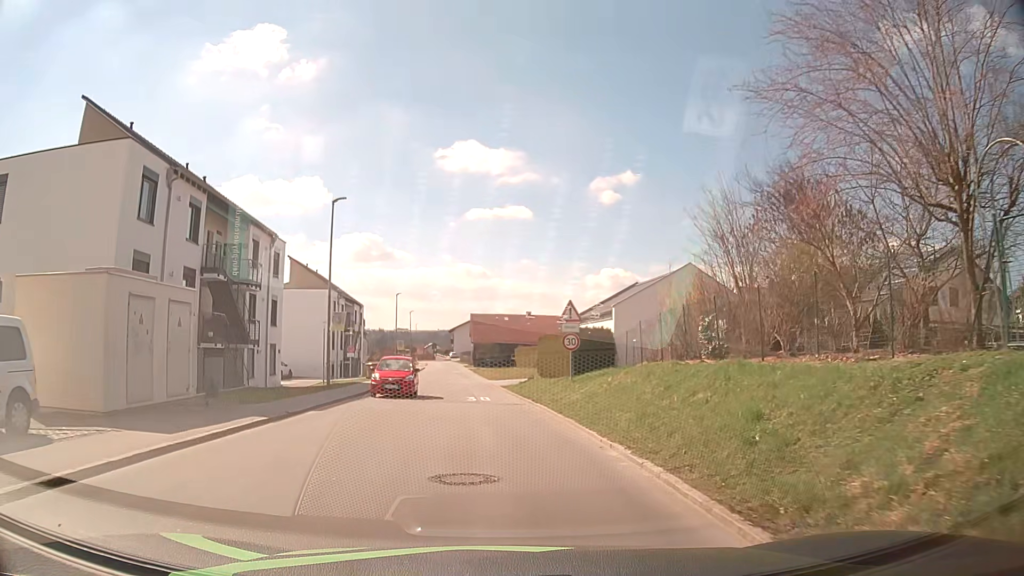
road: tertiary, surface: asphalt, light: Day
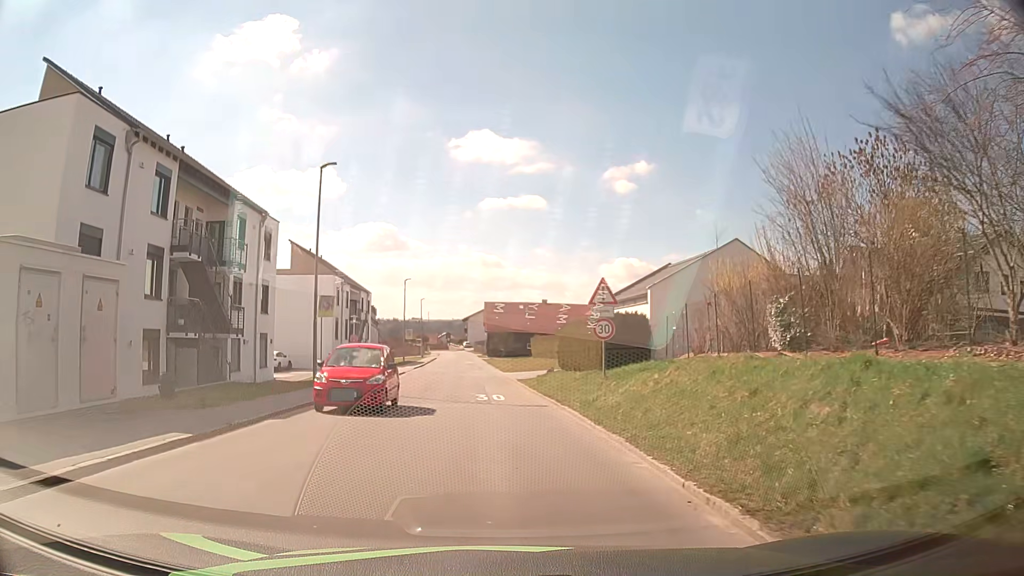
(0.0, +4.2) m; -1°
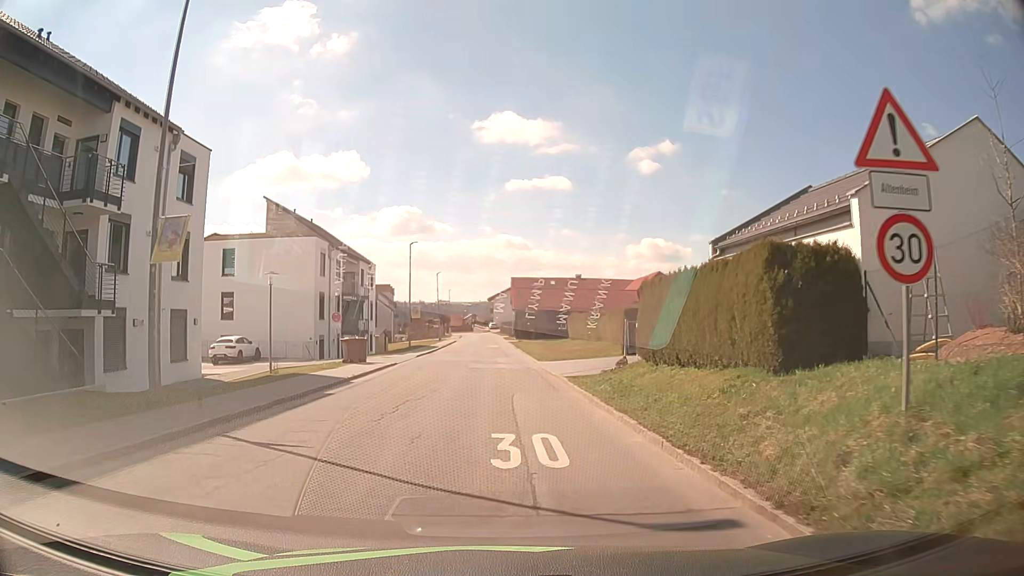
(-0.4, +13.4) m; -3°
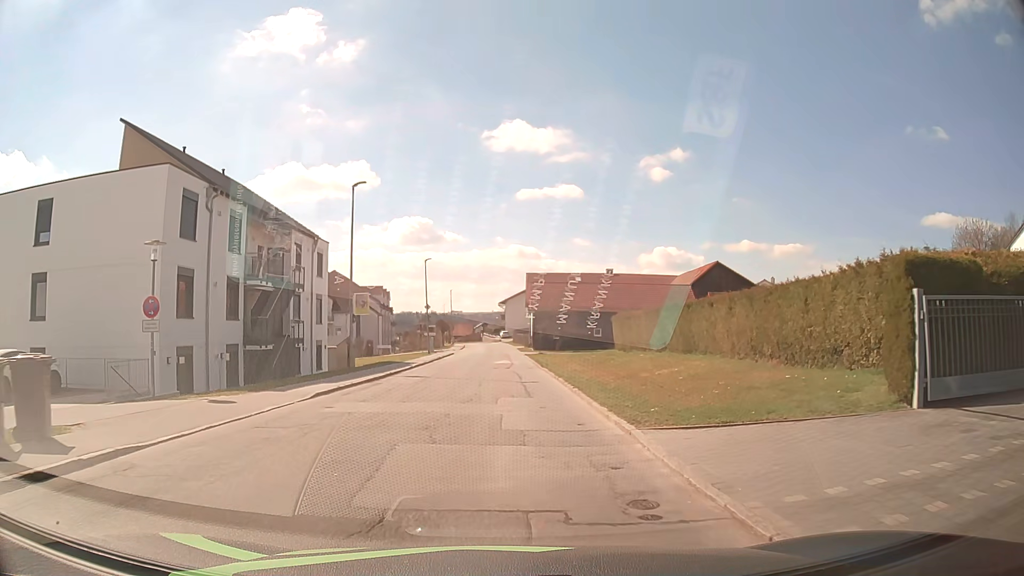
(-0.1, +22.3) m; -1°
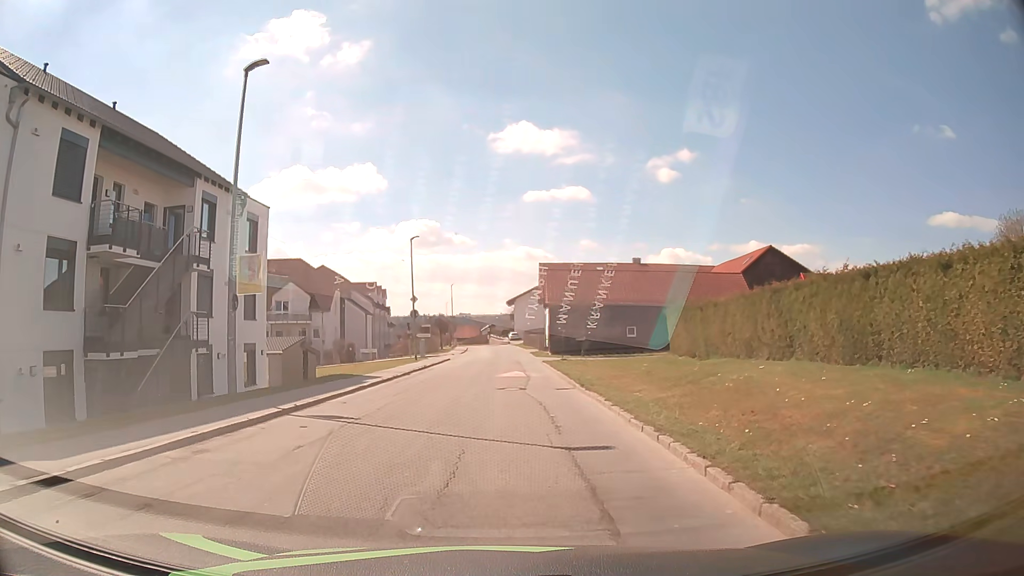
(-0.1, +13.7) m; -1°
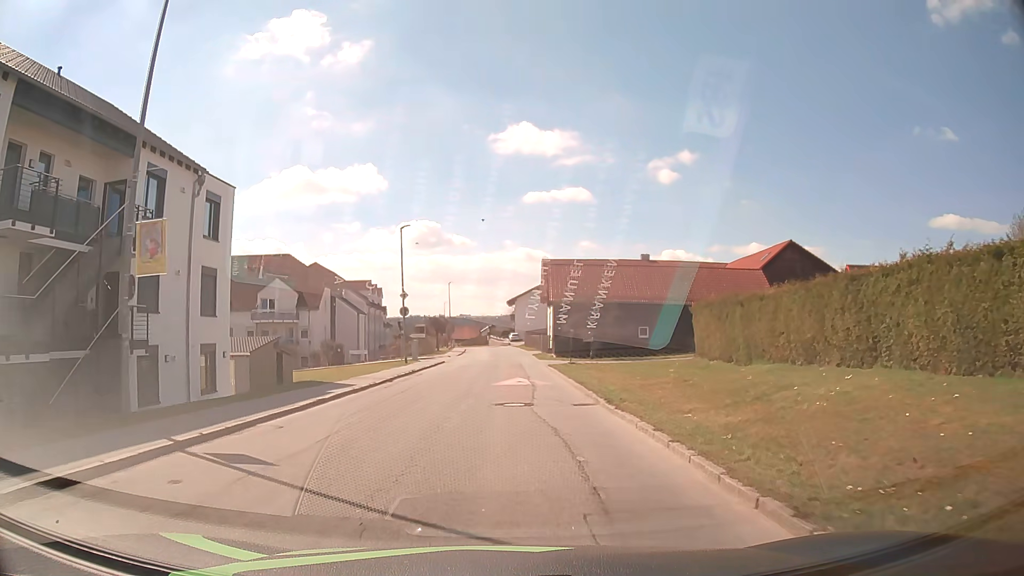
(0.0, +4.6) m; +1°
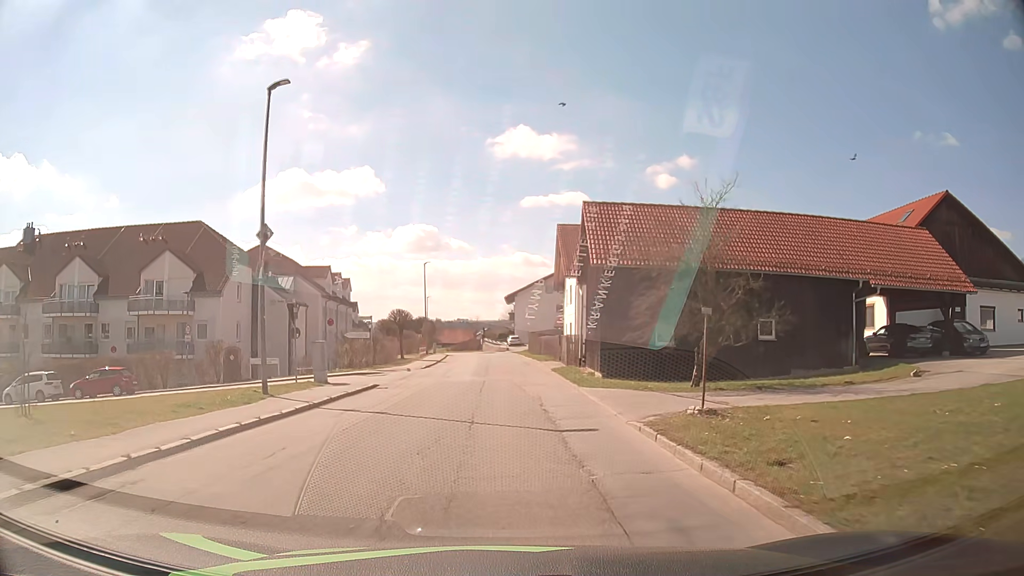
(-0.1, +23.6) m; 0°
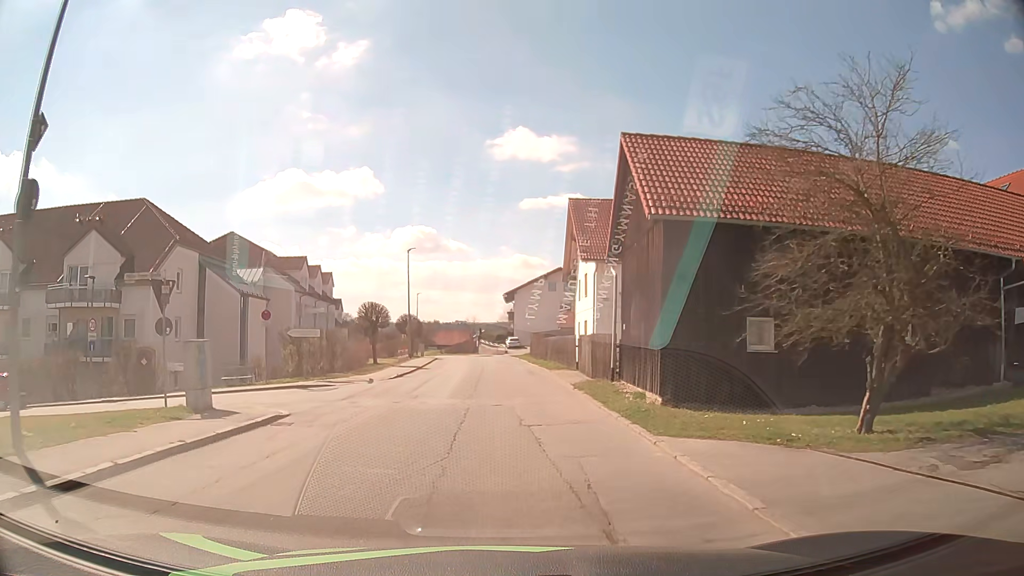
(0.0, +9.5) m; 0°
(0, +10) (0, +20) (0, +30) (-1, +40) (-1, +50) (-2, +60) (-2, +70) (-4, +80) (-5, +90) (-8, +99) m
